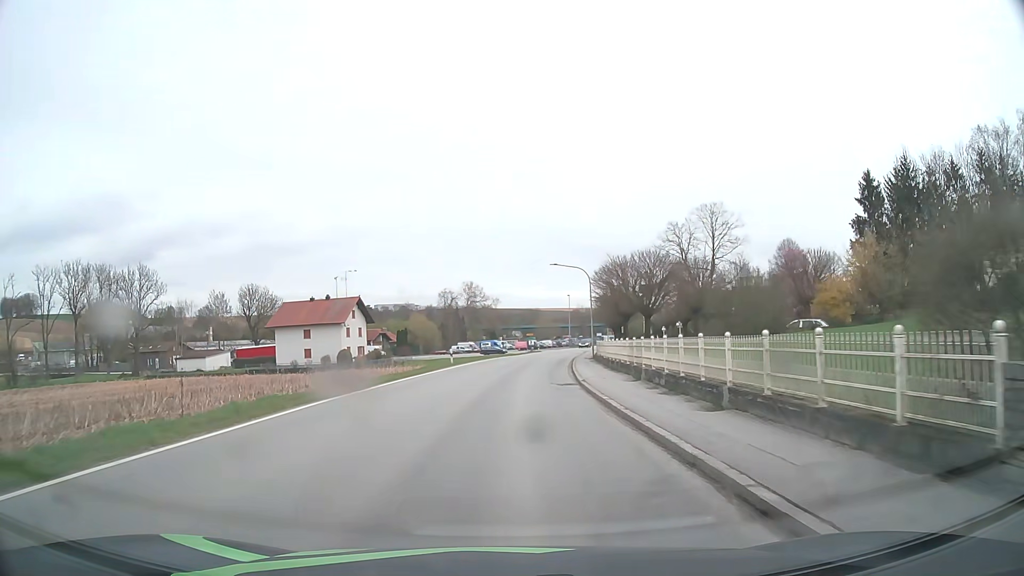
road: secondary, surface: asphalt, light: Day
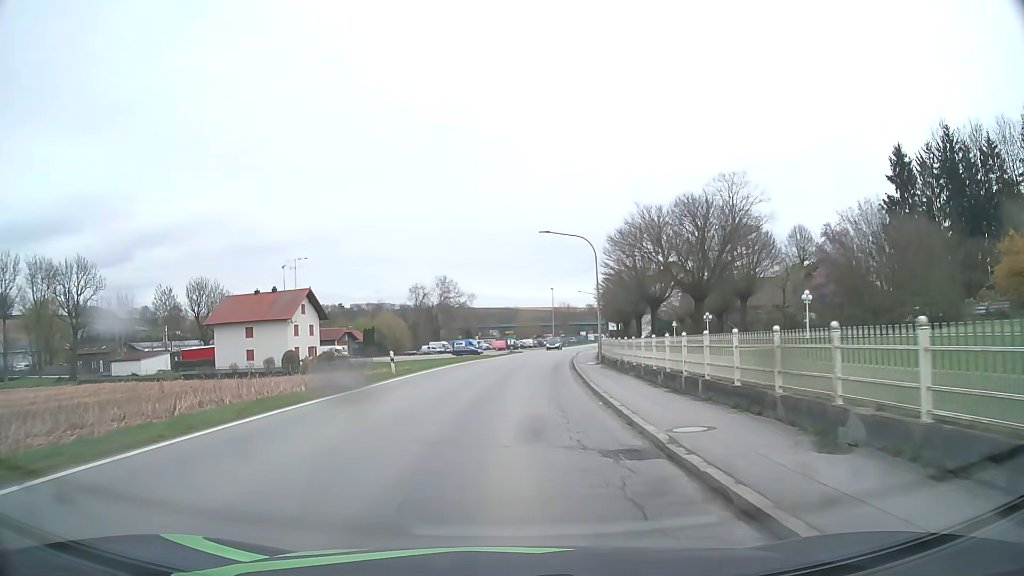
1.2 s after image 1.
(+0.2, +14.8) m; +2°
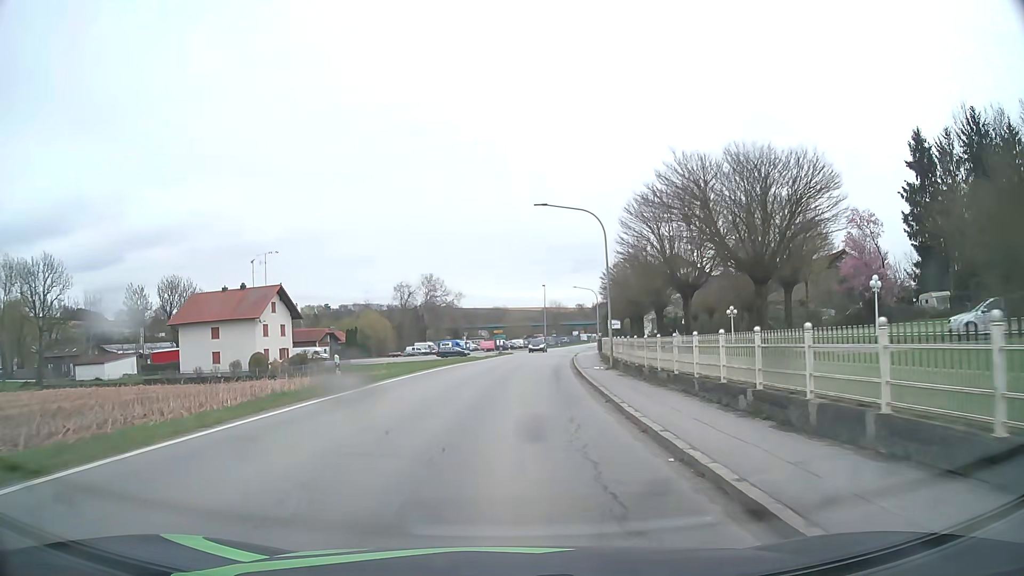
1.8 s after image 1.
(+0.1, +7.4) m; +1°
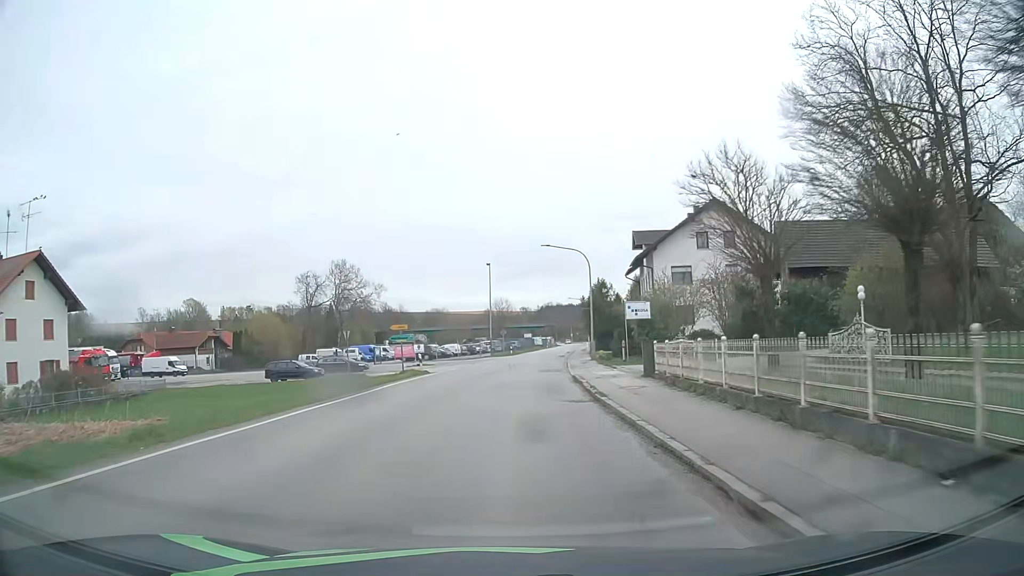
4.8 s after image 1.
(+1.6, +36.5) m; +5°
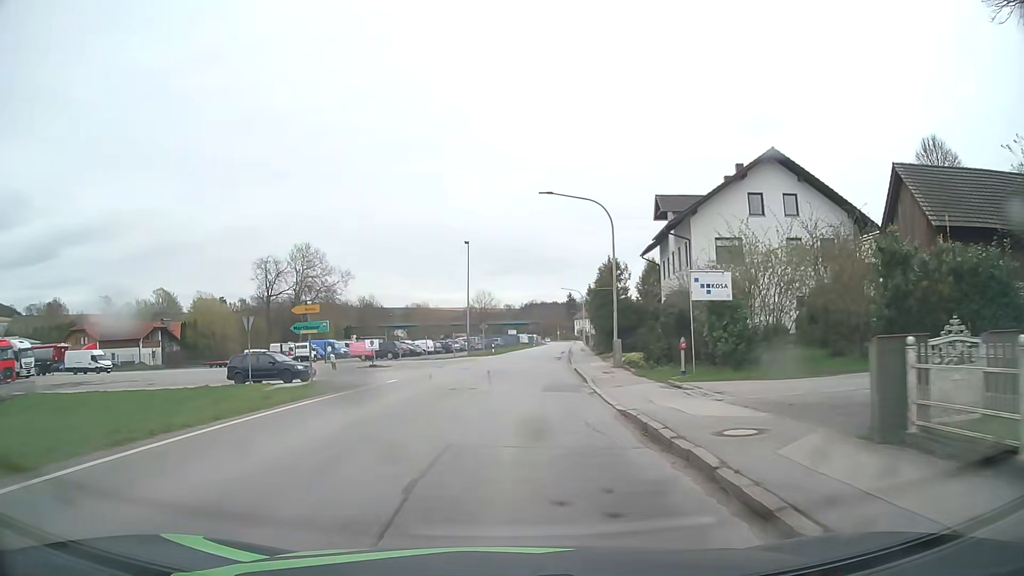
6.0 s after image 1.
(+0.2, +14.6) m; +2°
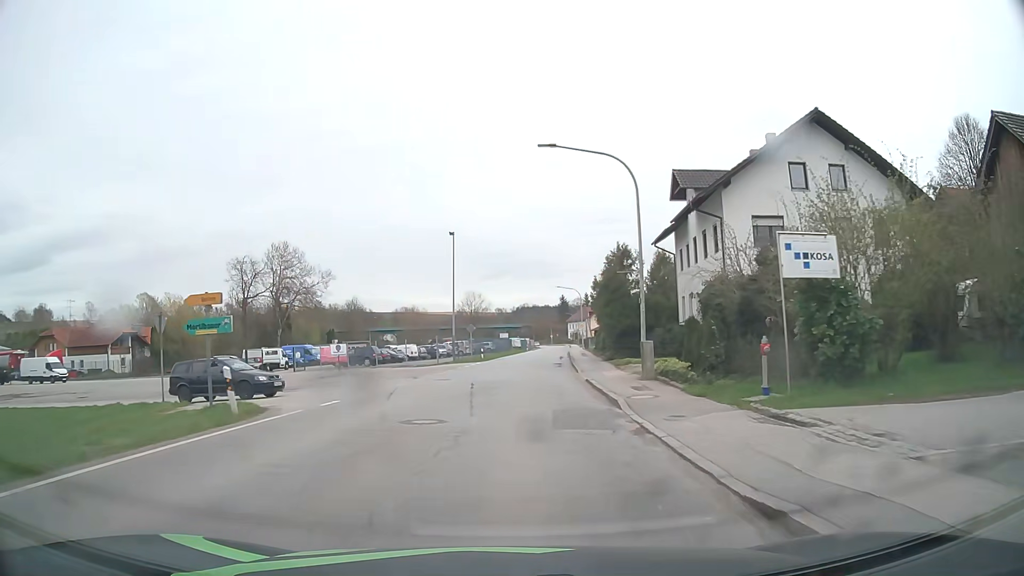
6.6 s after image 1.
(+0.1, +7.3) m; 0°
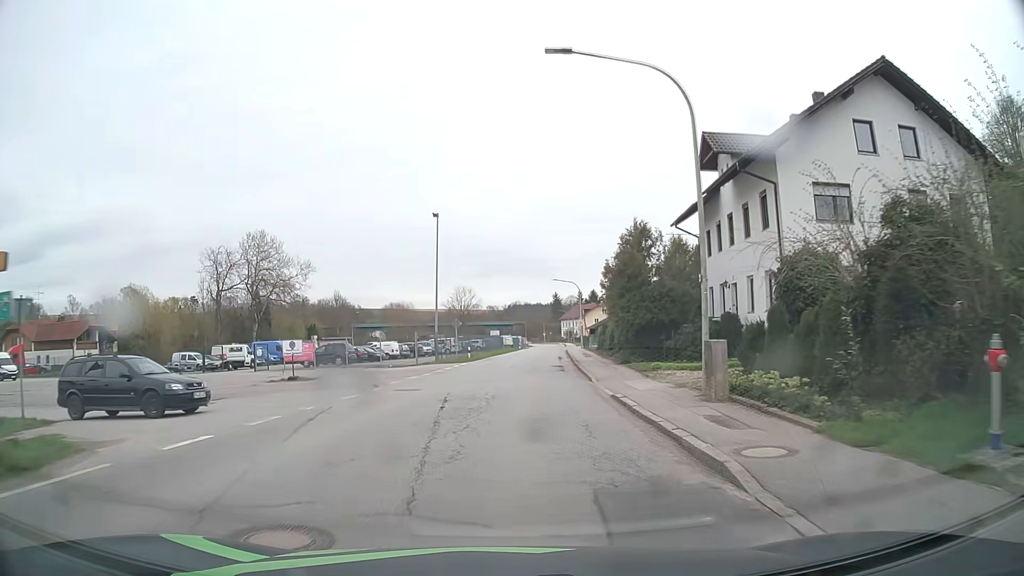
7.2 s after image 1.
(+0.1, +7.3) m; +1°
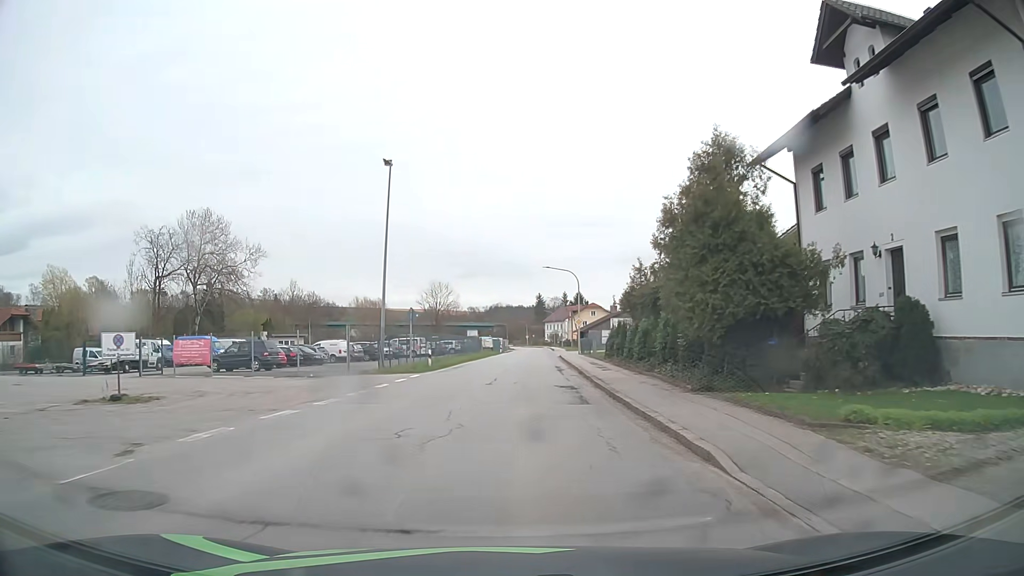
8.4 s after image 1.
(+0.2, +14.5) m; +2°
(0, +10) (0, +20) (+1, +30) (+1, +40) (+2, +50) (+3, +60) (+3, +70) (+4, +80) (+4, +90) (+5, +100) m
